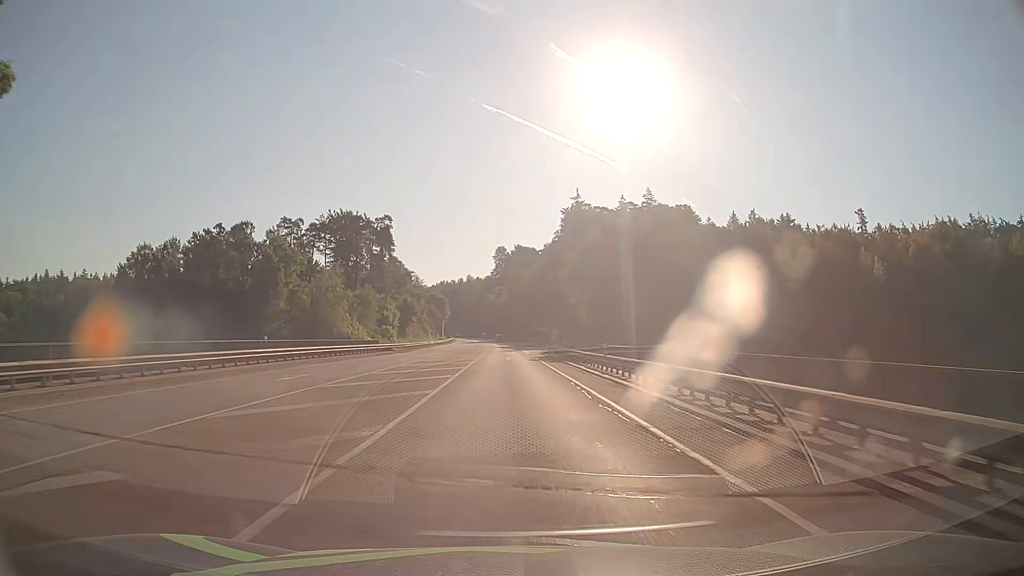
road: secondary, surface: asphalt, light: Day
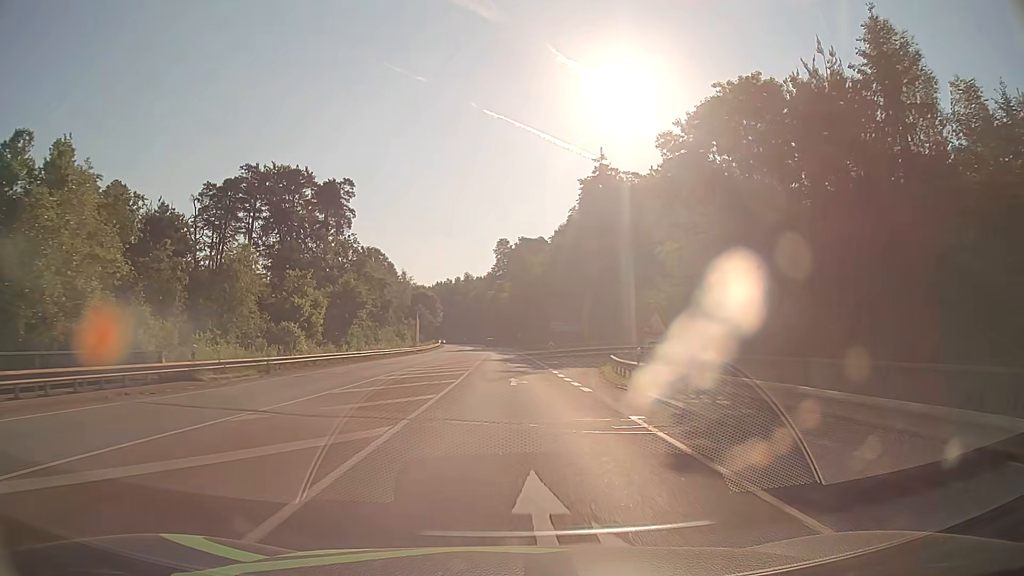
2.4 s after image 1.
(-0.1, +43.0) m; 0°
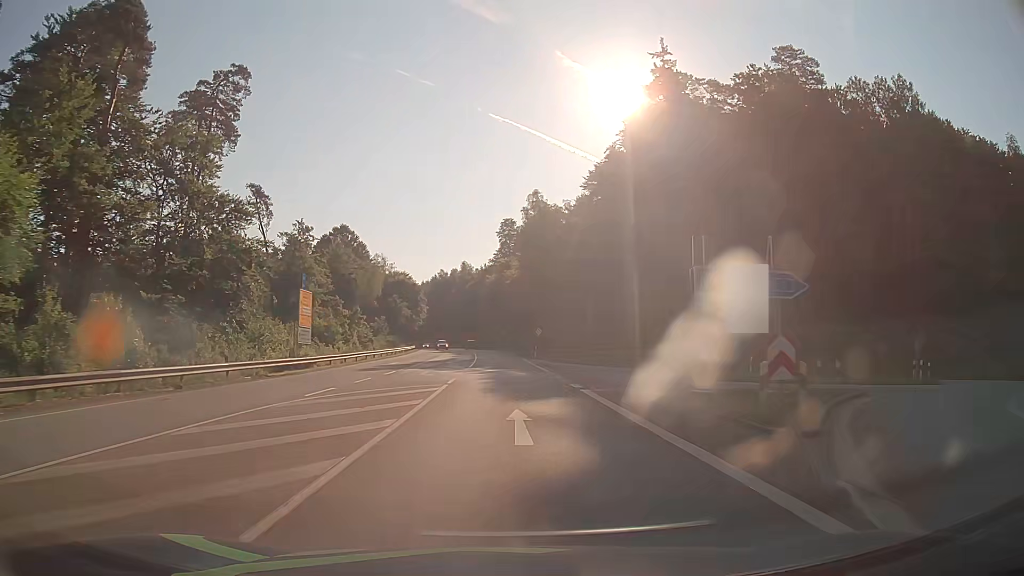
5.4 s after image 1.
(-0.2, +53.6) m; -1°
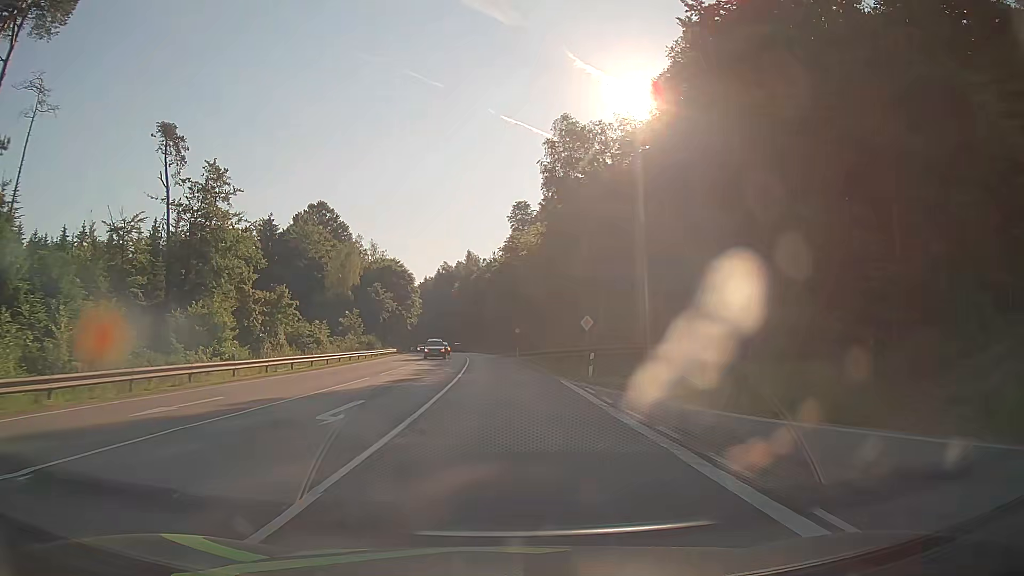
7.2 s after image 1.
(-0.2, +32.2) m; -1°
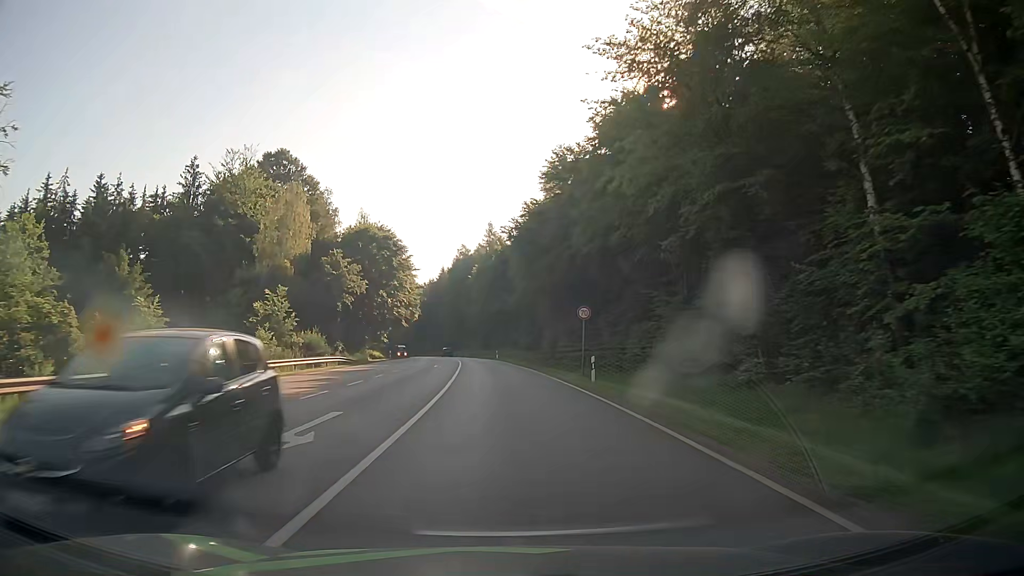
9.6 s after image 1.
(-0.9, +42.9) m; -2°
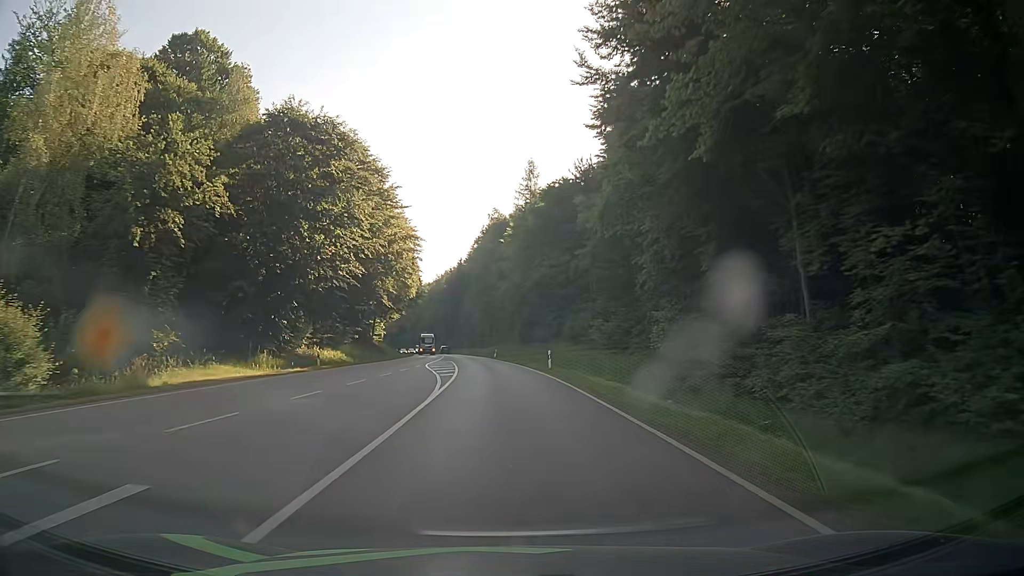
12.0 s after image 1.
(-1.7, +43.0) m; -4°
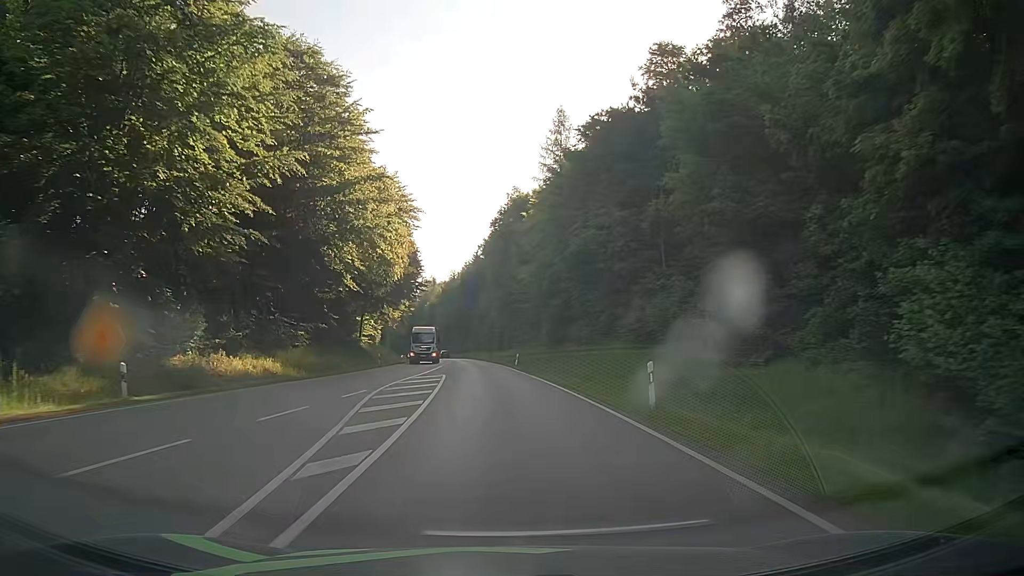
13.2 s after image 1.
(-0.3, +21.6) m; -1°
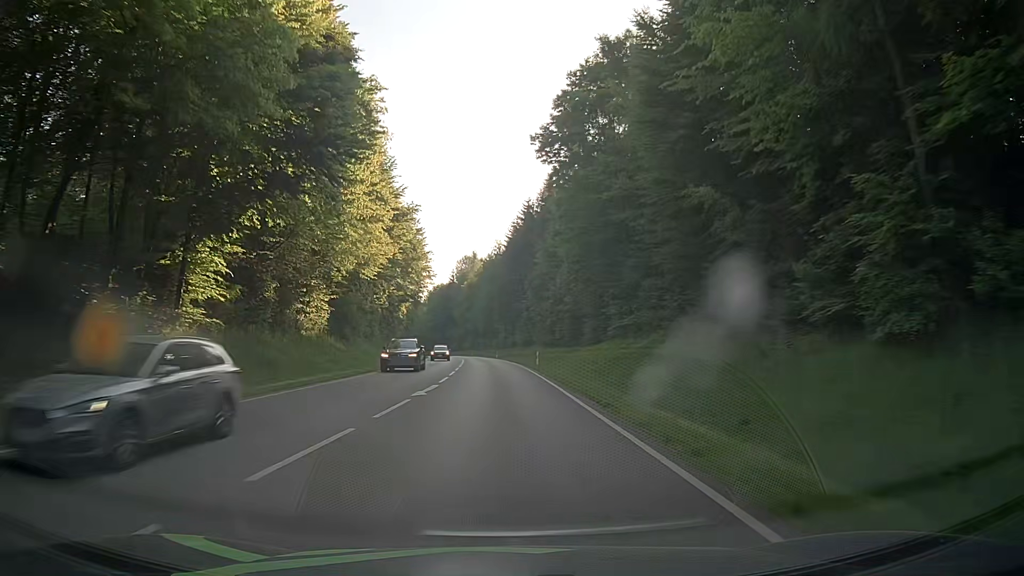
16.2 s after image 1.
(-2.6, +54.1) m; -5°
(0, +10) (0, +20) (0, +30) (-1, +40) (-1, +50) (-2, +60) (-3, +70) (-3, +80) (-4, +90) (-5, +100) m
